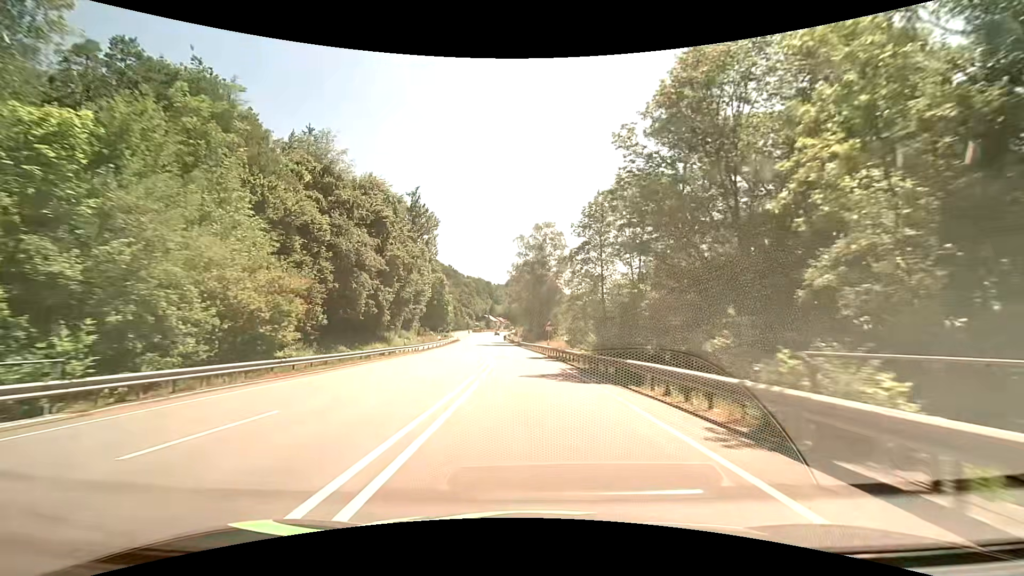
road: primary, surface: asphalt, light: Day
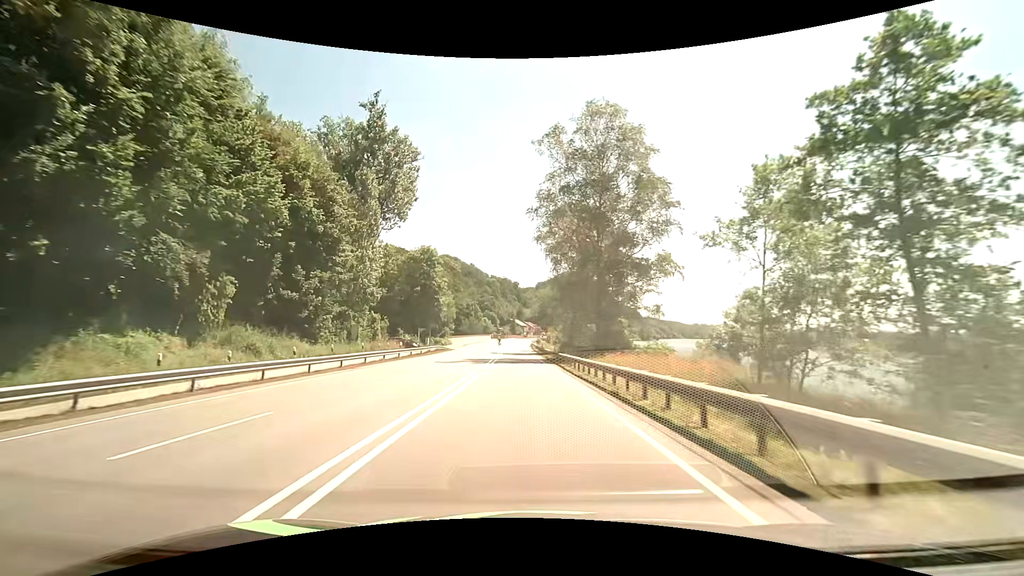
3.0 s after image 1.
(-1.7, +48.0) m; -4°
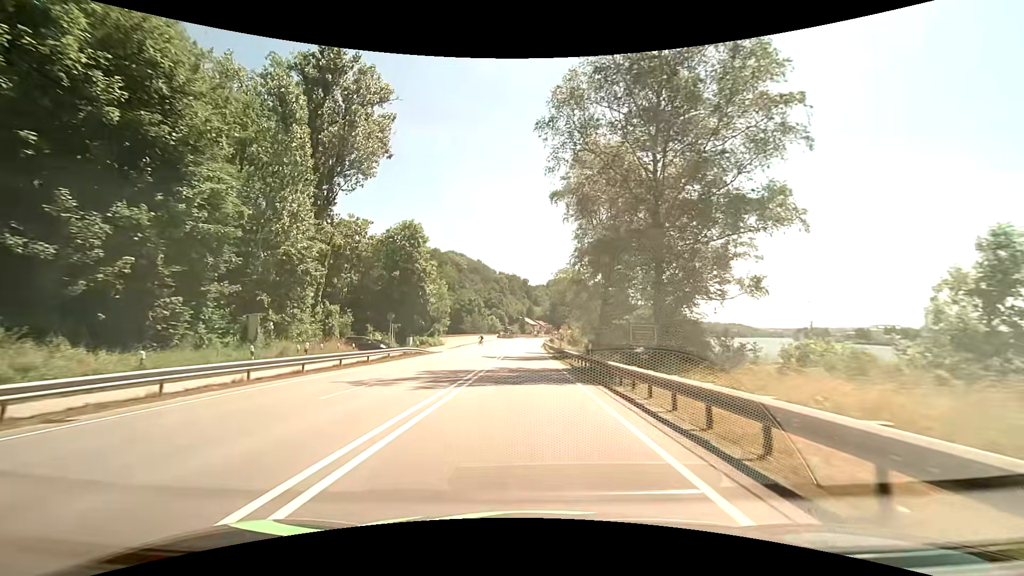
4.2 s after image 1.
(-0.2, +18.2) m; -1°
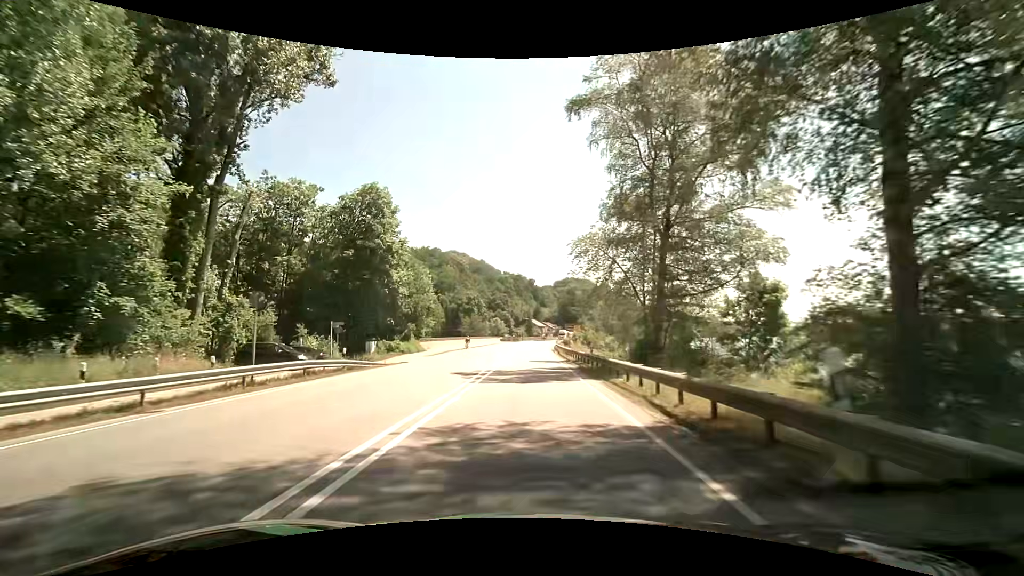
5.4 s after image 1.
(-0.1, +17.6) m; -1°
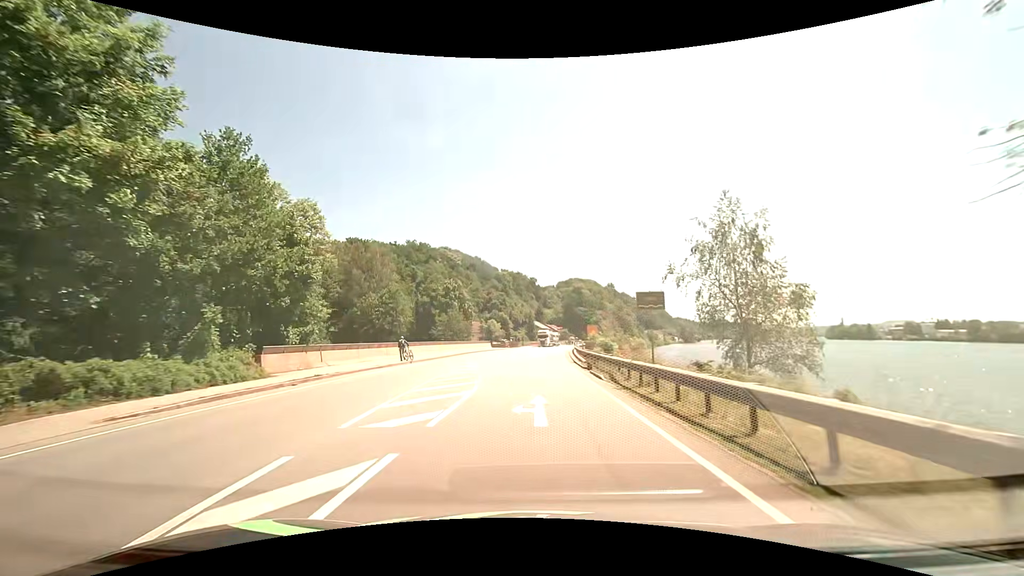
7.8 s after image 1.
(0.0, +33.1) m; +1°
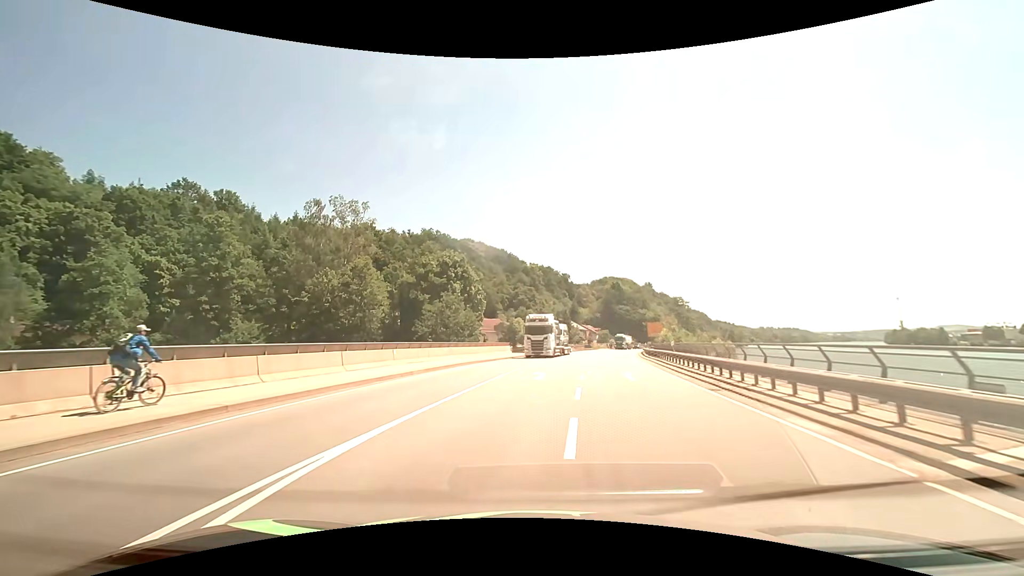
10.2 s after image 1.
(-1.5, +29.8) m; -4°
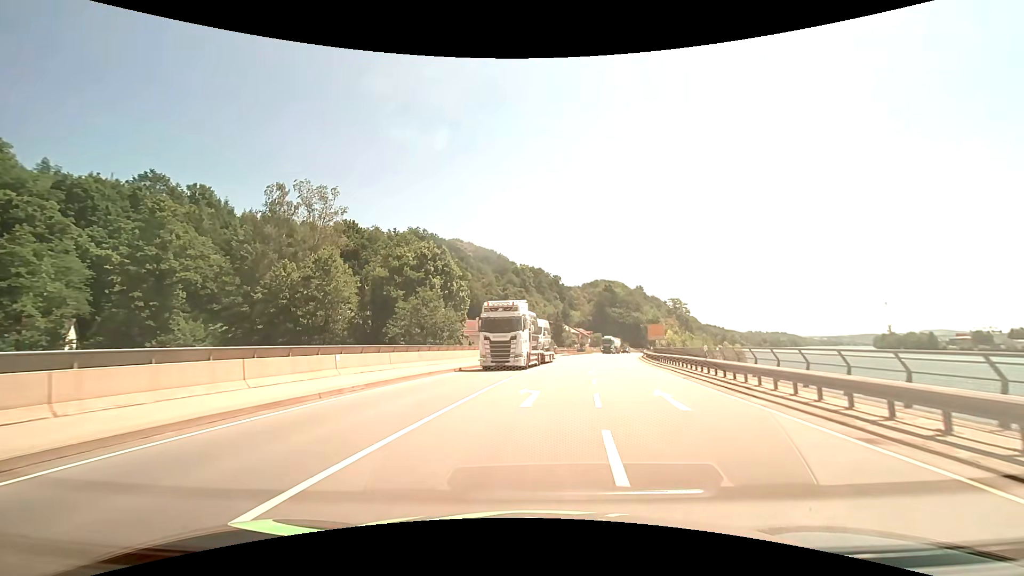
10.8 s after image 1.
(0.0, +6.9) m; +1°
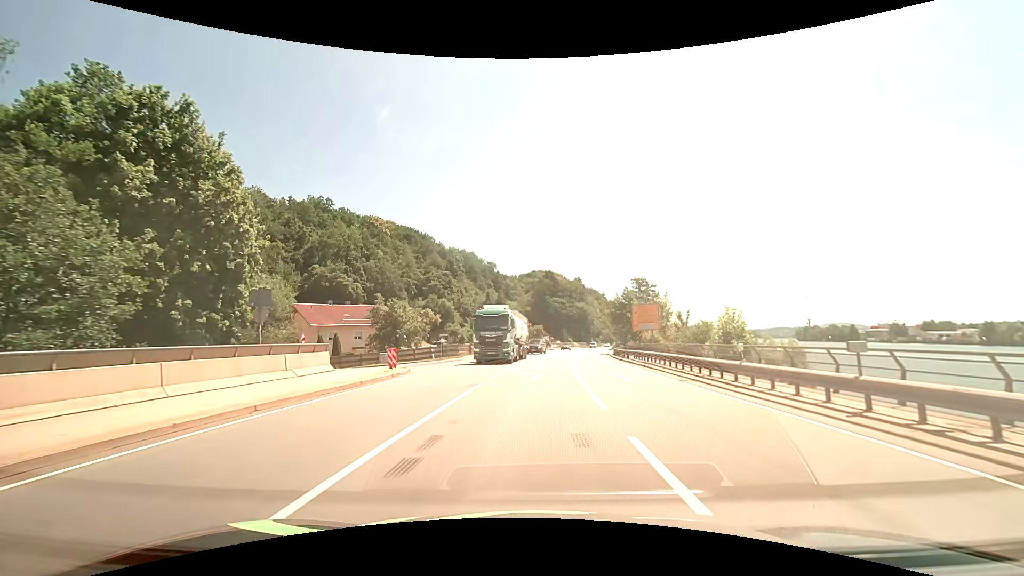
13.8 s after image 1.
(+2.2, +30.4) m; +7°
(0, +10) (0, +20) (+1, +30) (-1, +40) (-10, +43) (-20, +39) (-28, +33) (-36, +27) (-44, +21) (-52, +15) m
